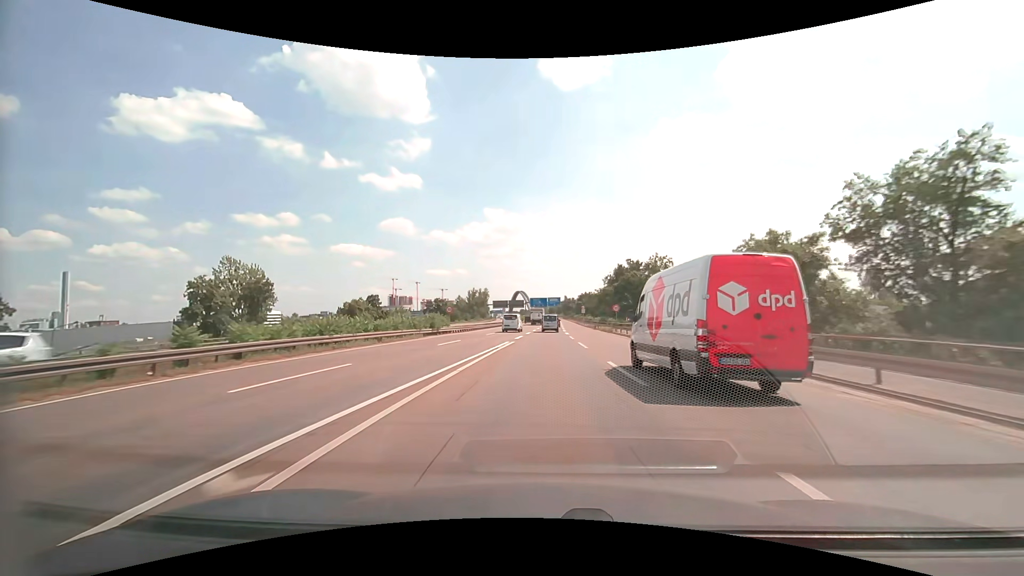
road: motorway_link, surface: asphalt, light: Day
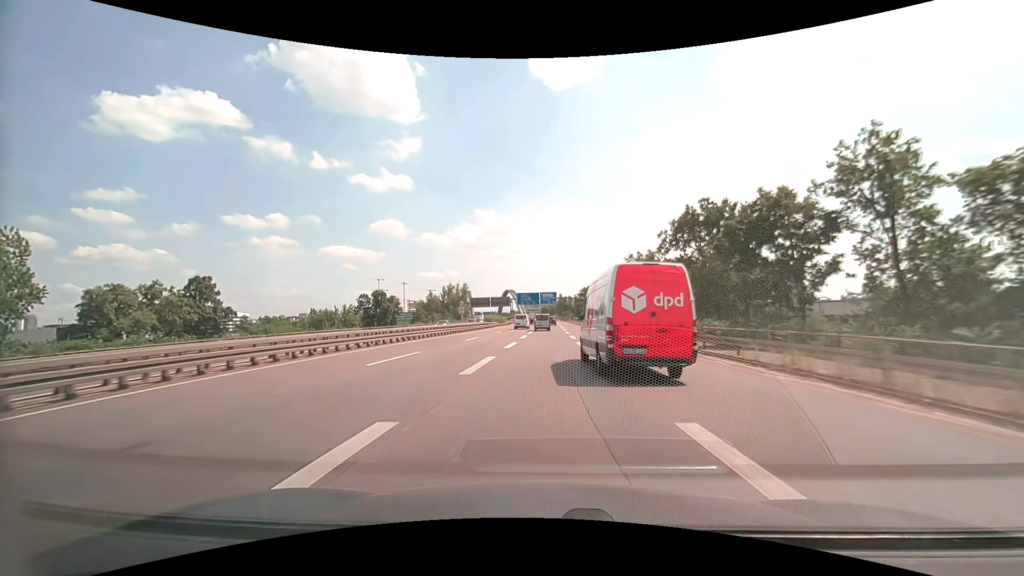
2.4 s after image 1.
(+0.5, +48.8) m; +1°
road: motorway
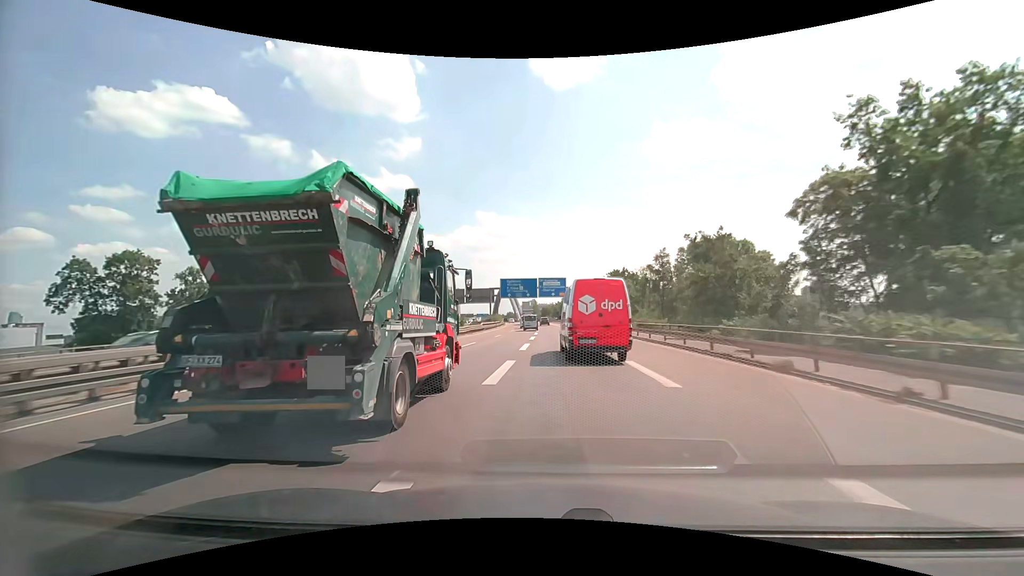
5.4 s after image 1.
(-0.1, +62.1) m; 0°
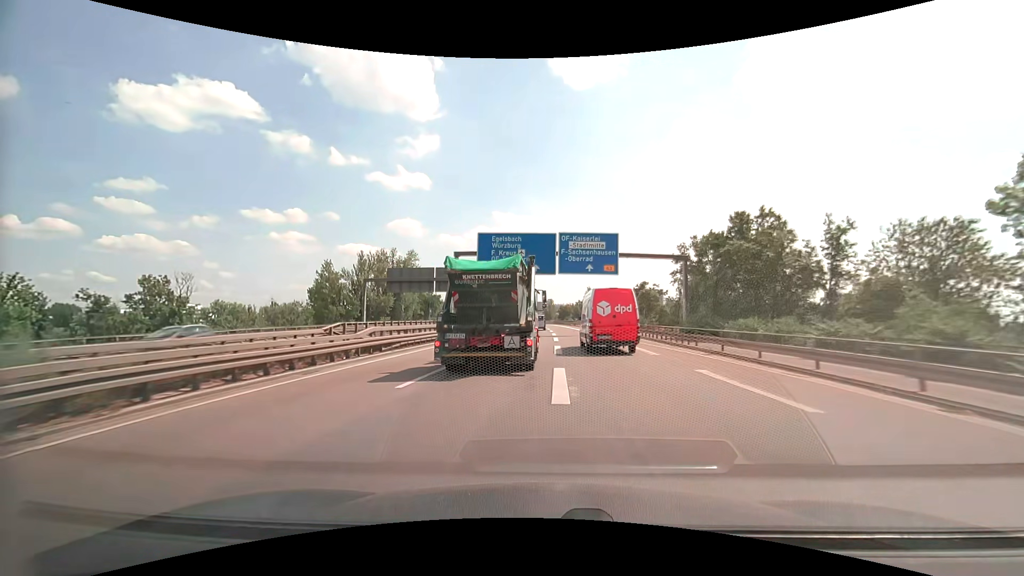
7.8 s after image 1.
(-0.9, +50.3) m; -2°
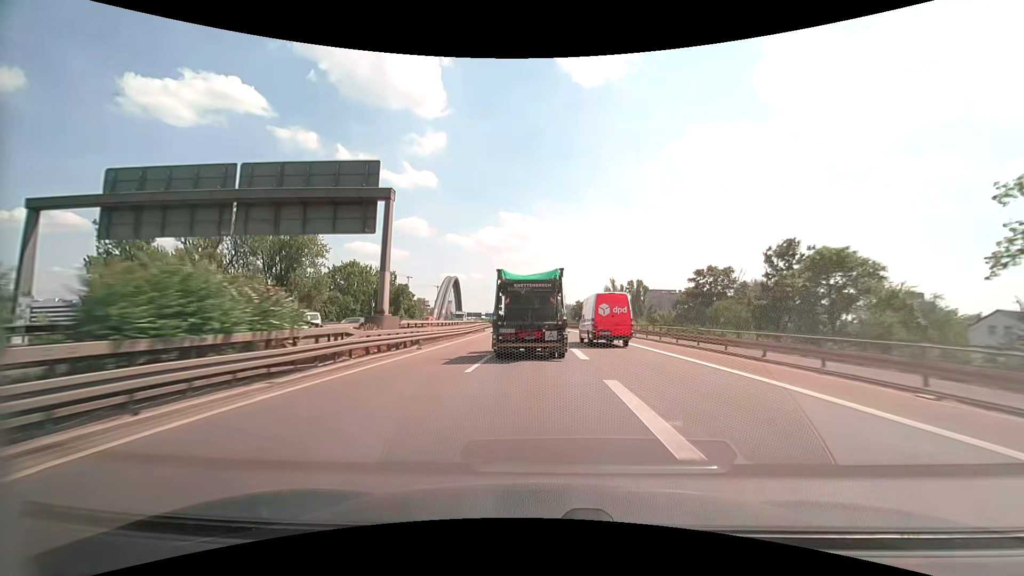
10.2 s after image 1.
(-0.3, +51.1) m; 0°
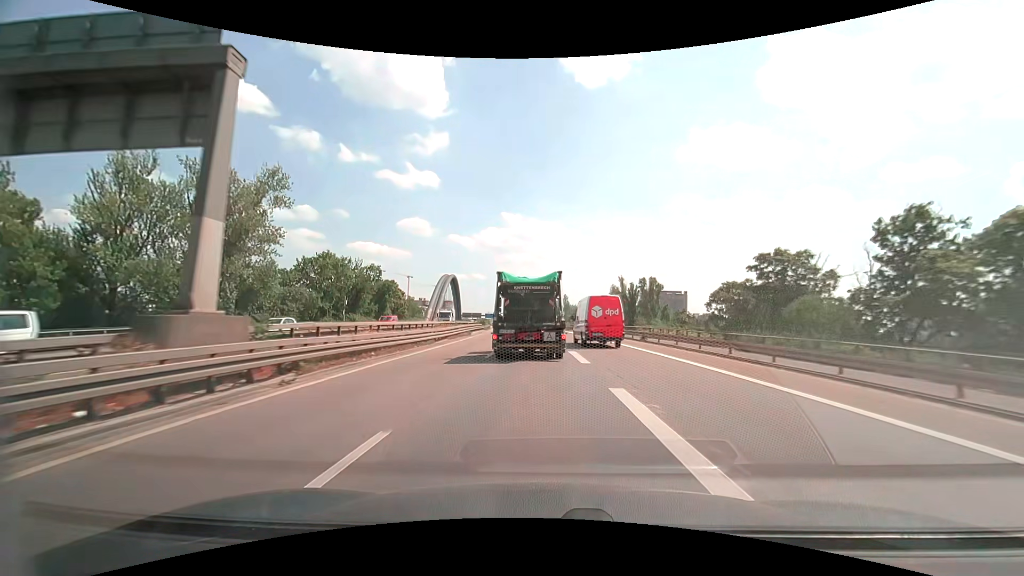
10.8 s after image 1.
(-0.1, +12.9) m; -1°
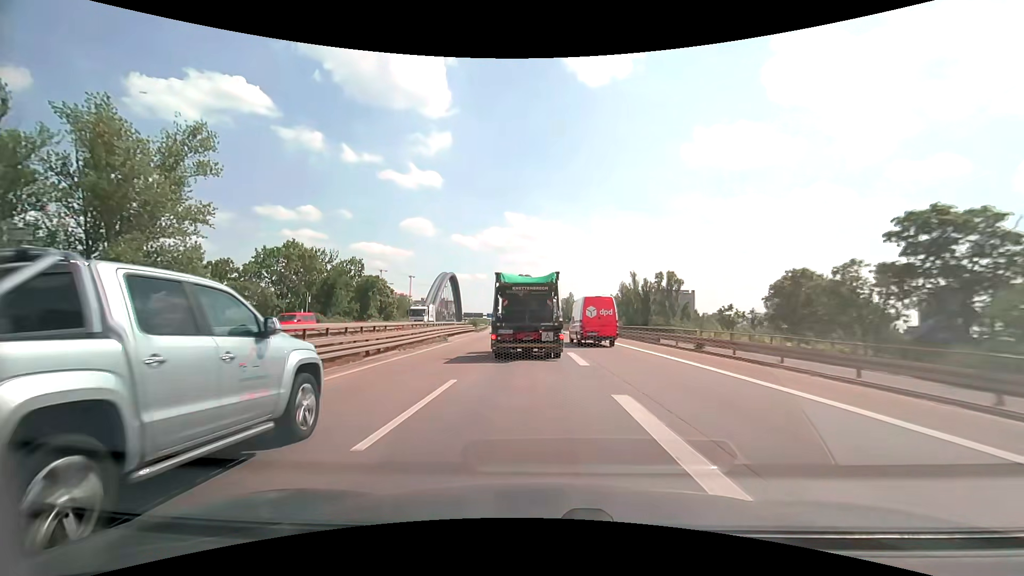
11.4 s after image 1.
(0.0, +13.0) m; 0°
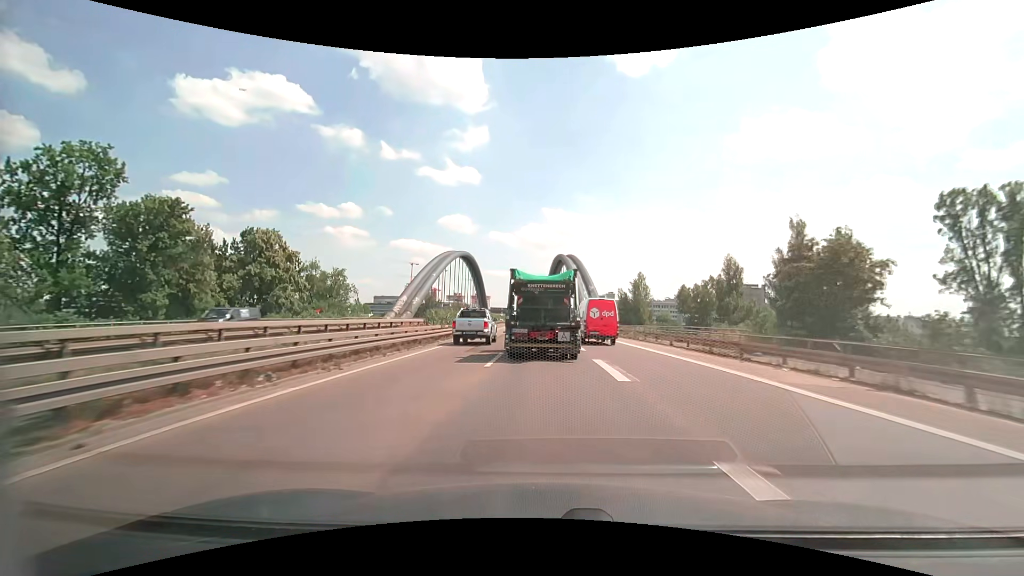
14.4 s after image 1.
(-2.4, +64.1) m; -5°
(0, +10) (0, +20) (0, +30) (0, +40) (0, +50) (-1, +60) (-2, +70) (-3, +80) (-4, +90) (-5, +100) m
